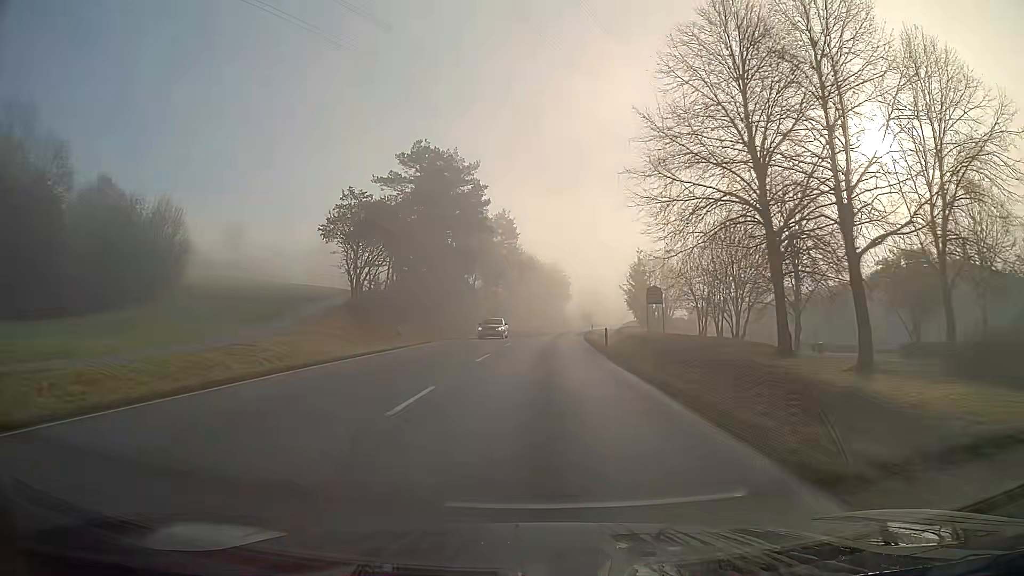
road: primary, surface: asphalt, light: Day
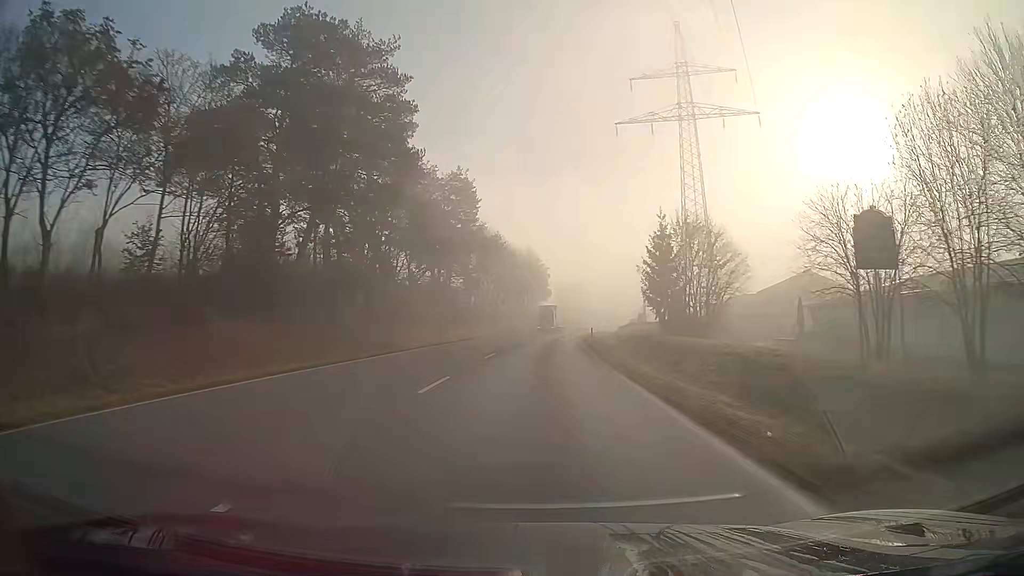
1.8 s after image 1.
(+0.7, +32.9) m; +2°
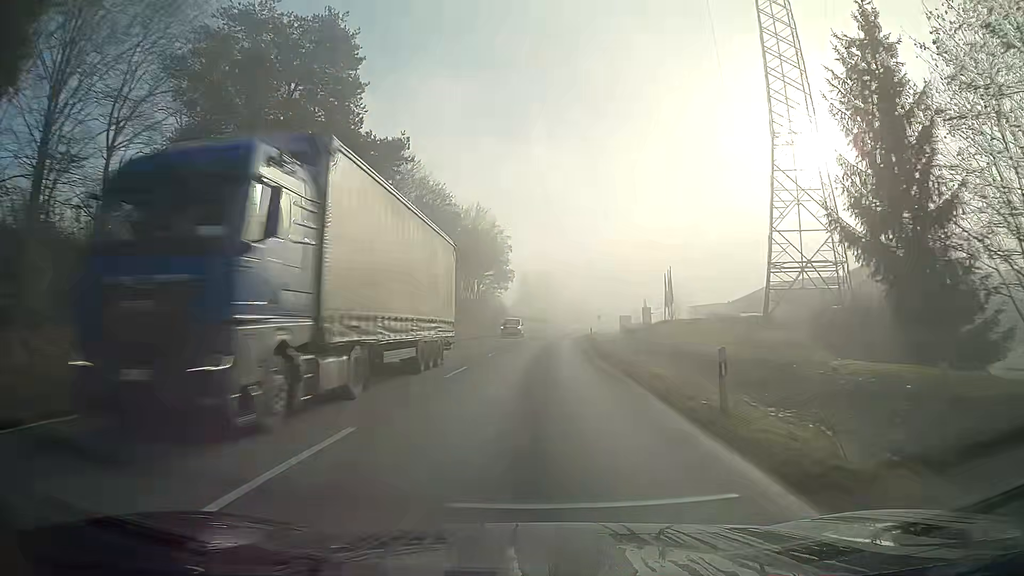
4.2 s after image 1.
(+1.2, +43.9) m; +3°
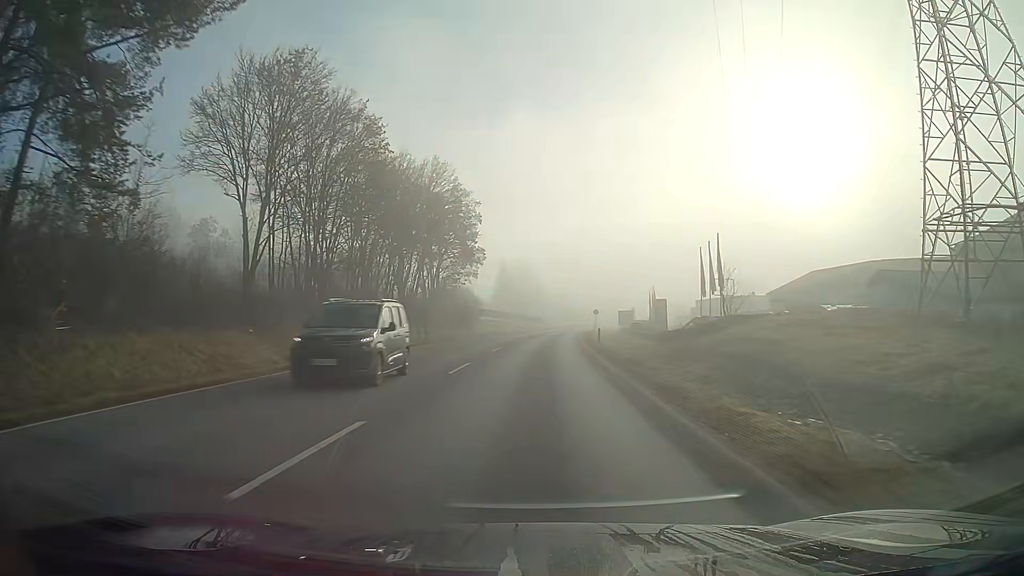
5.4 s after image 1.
(+0.3, +22.0) m; +1°
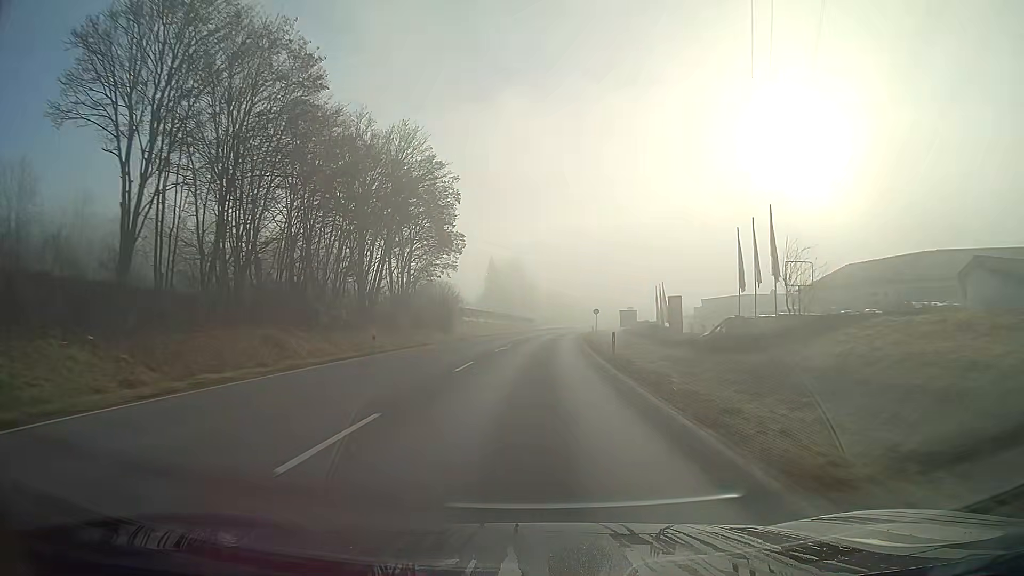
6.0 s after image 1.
(+0.1, +11.0) m; +1°
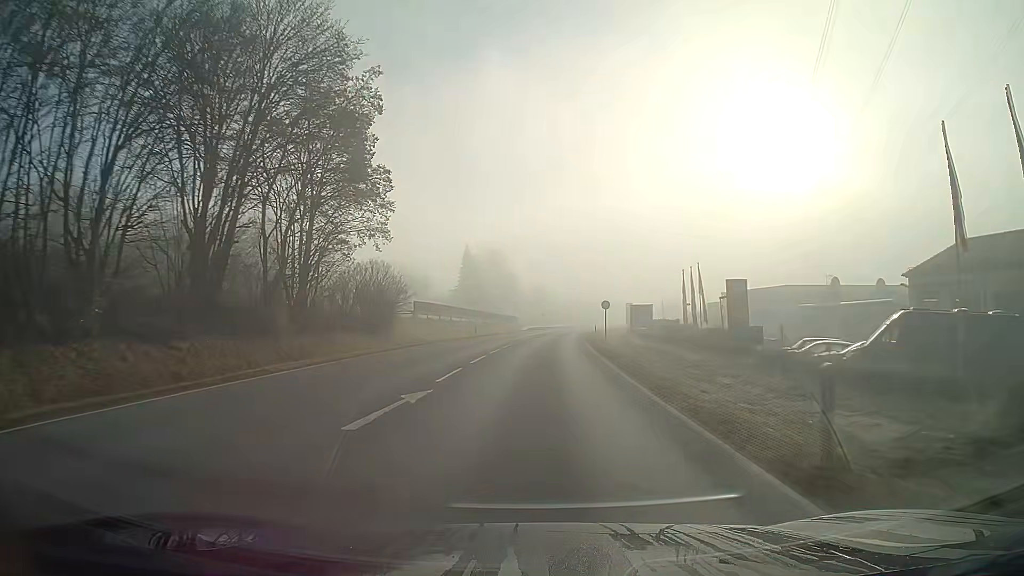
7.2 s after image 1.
(+0.3, +22.0) m; +1°
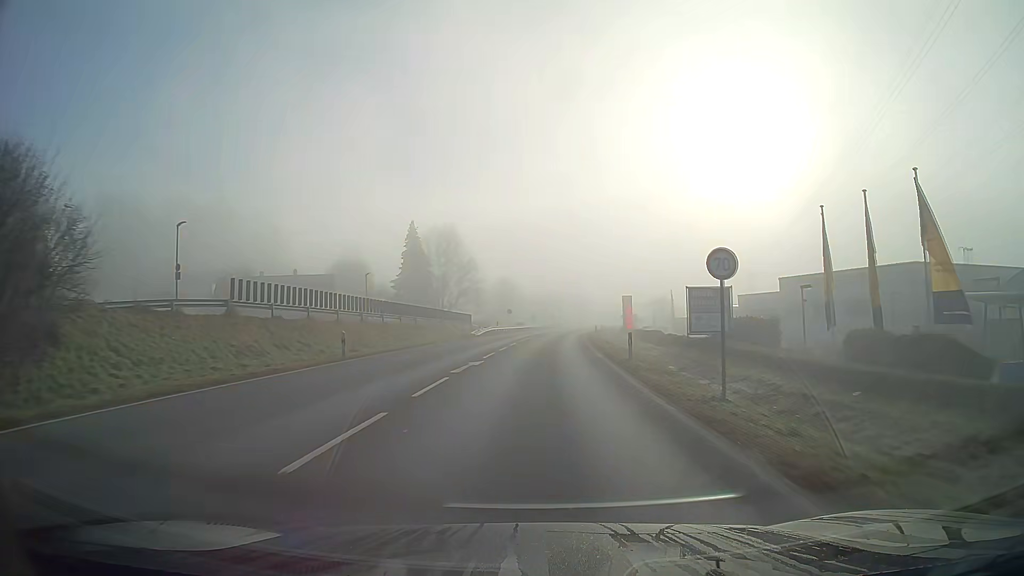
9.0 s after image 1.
(+0.8, +32.9) m; +3°
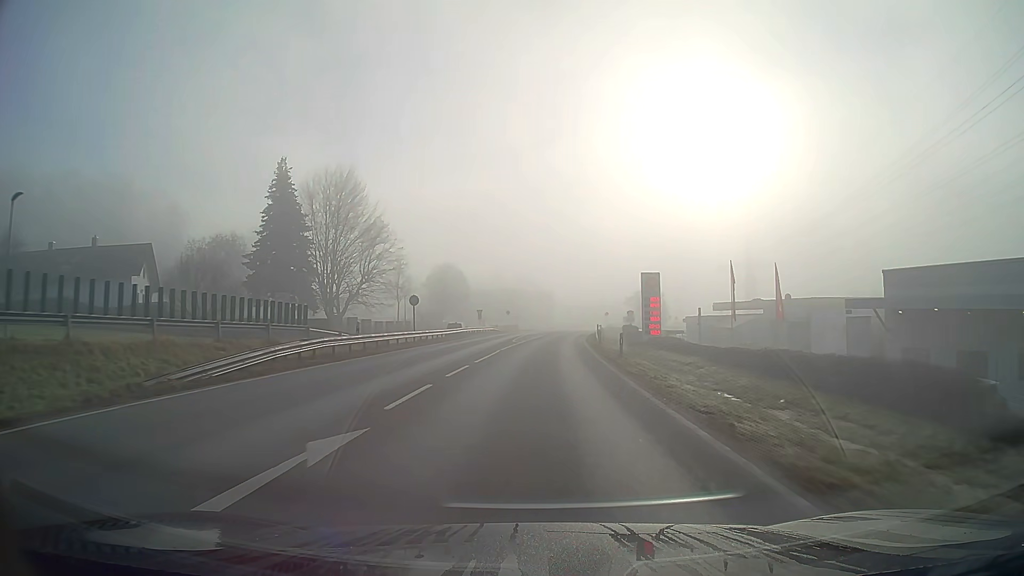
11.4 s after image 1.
(+1.4, +43.9) m; +4°
